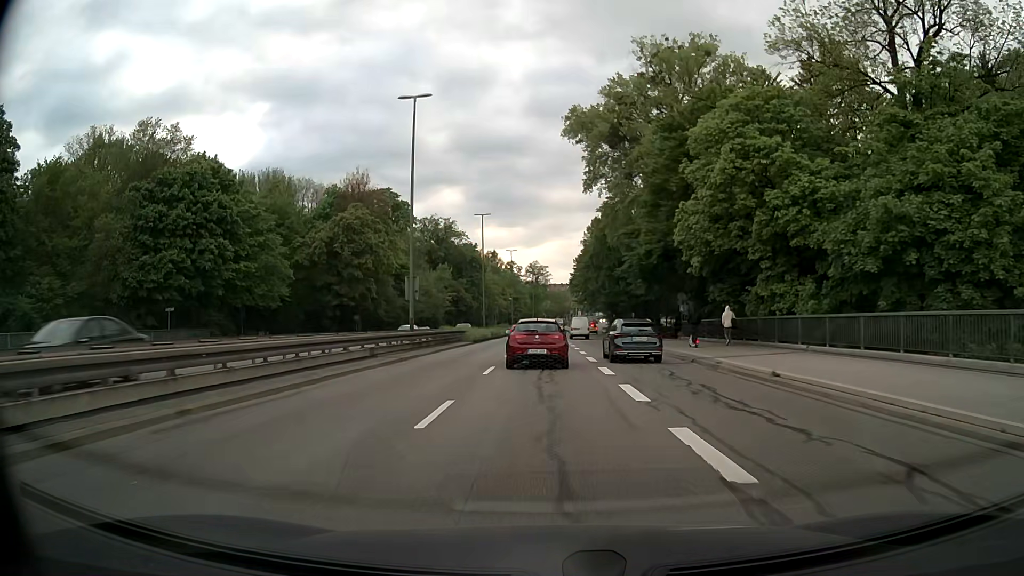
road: trunk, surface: asphalt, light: Day
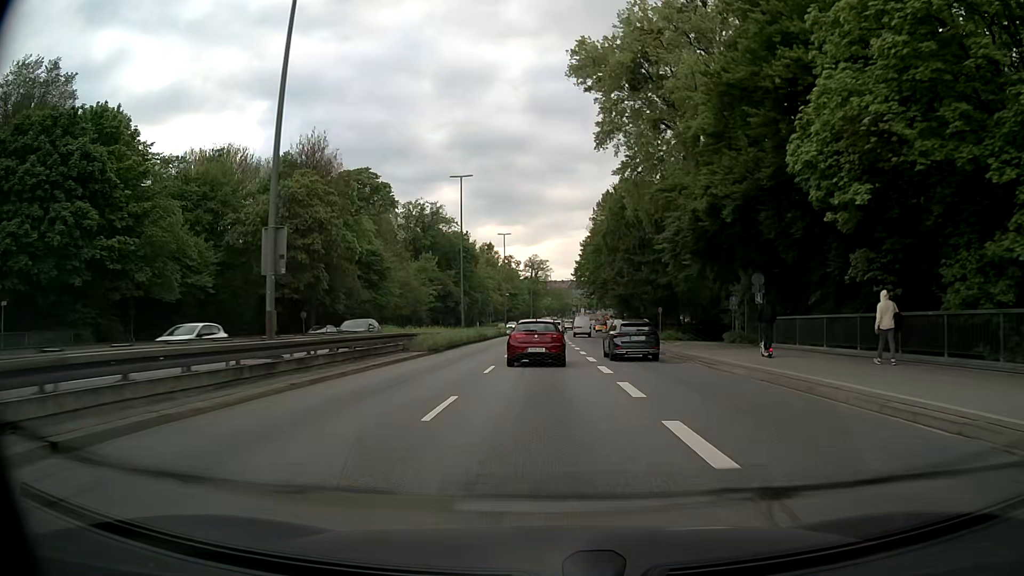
(0.0, +17.6) m; 0°
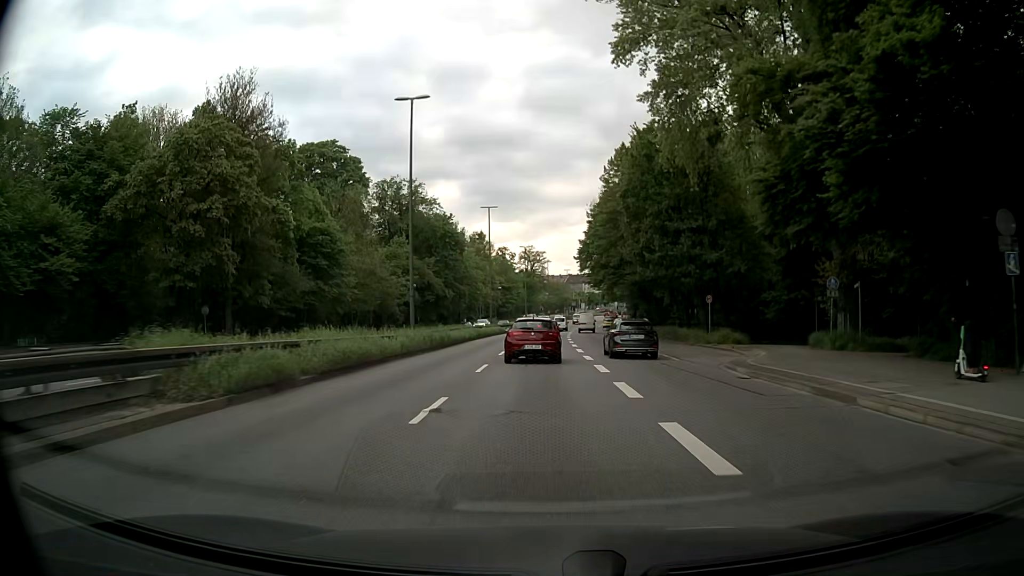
(0.0, +18.3) m; 0°
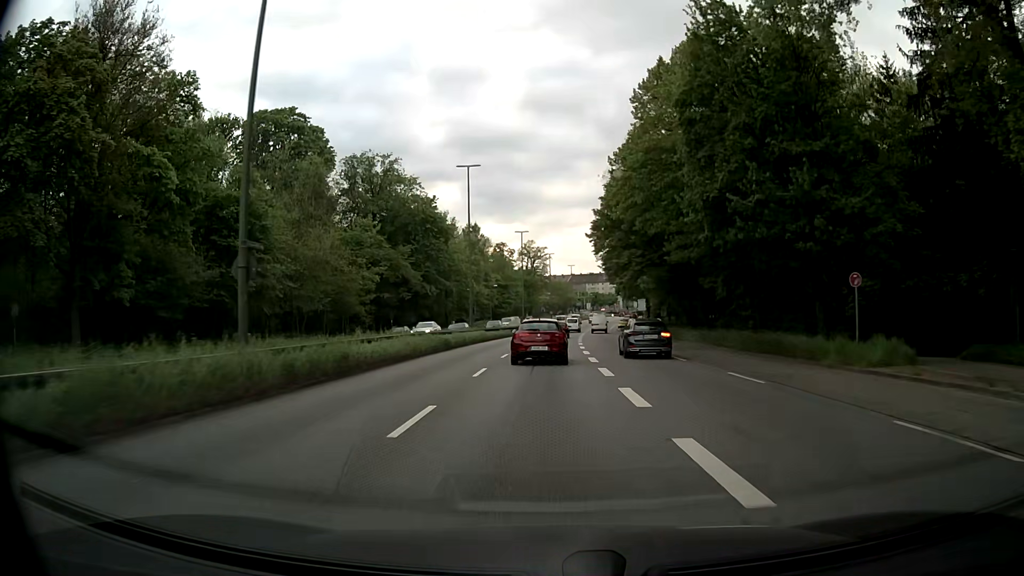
(-0.1, +19.1) m; 0°
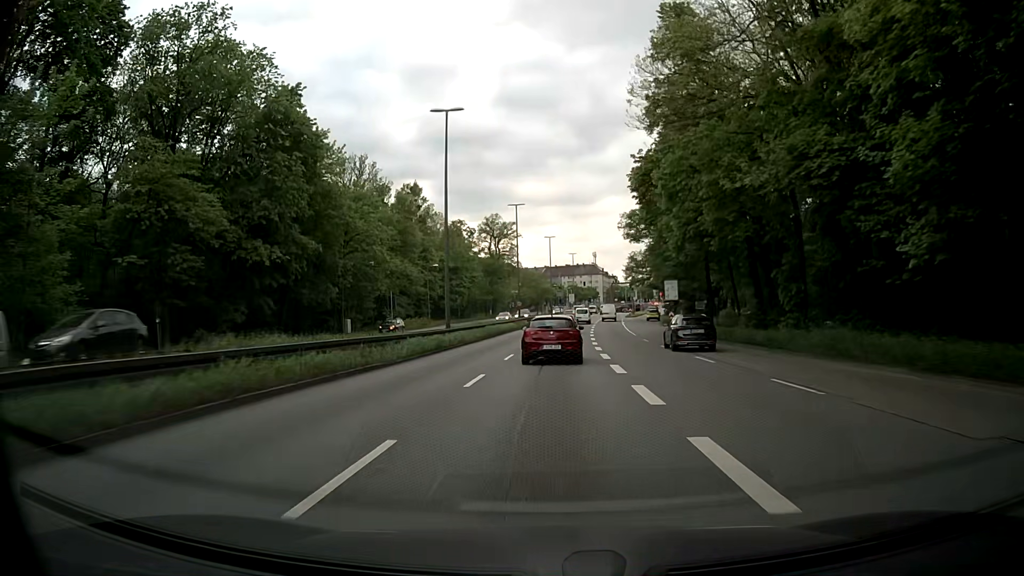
(+0.6, +48.5) m; +2°
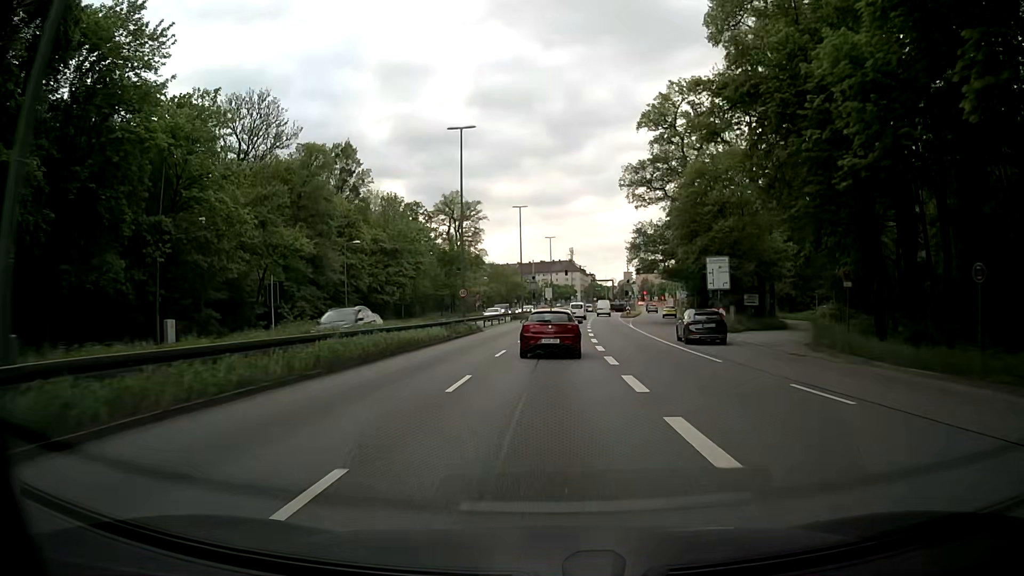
(+0.7, +28.7) m; +2°
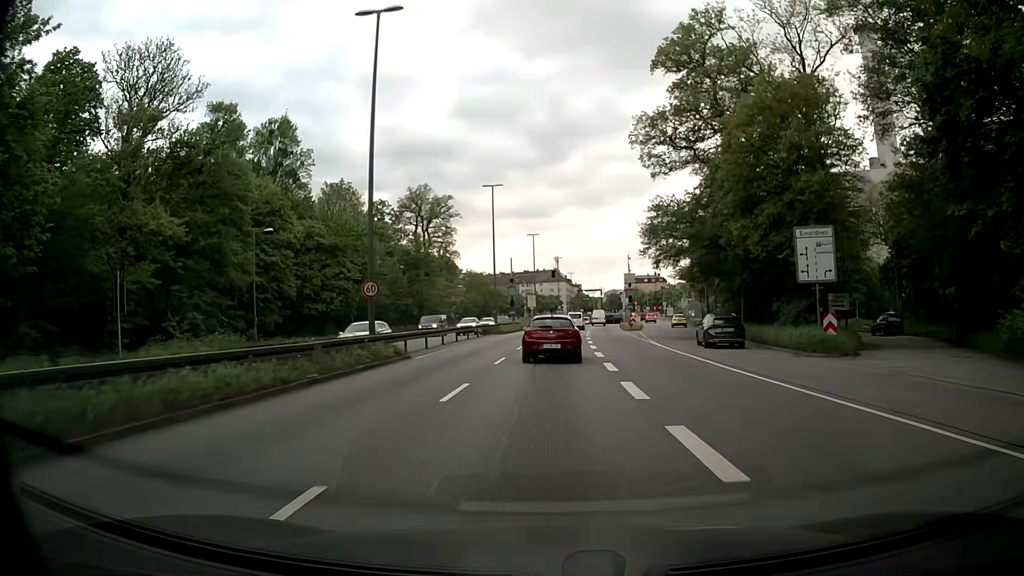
(+0.2, +18.4) m; +1°
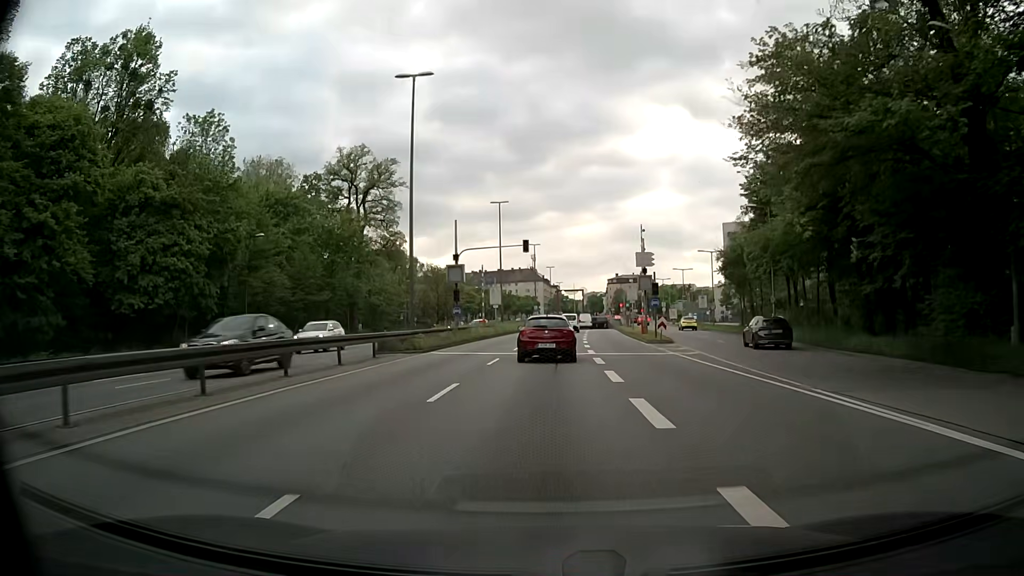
(+0.5, +27.4) m; +2°
(0, +10) (0, +20) (+1, +30) (+1, +40) (+1, +50) (+2, +60) (+3, +70) (+3, +80) (+4, +90) (+5, +100) m
